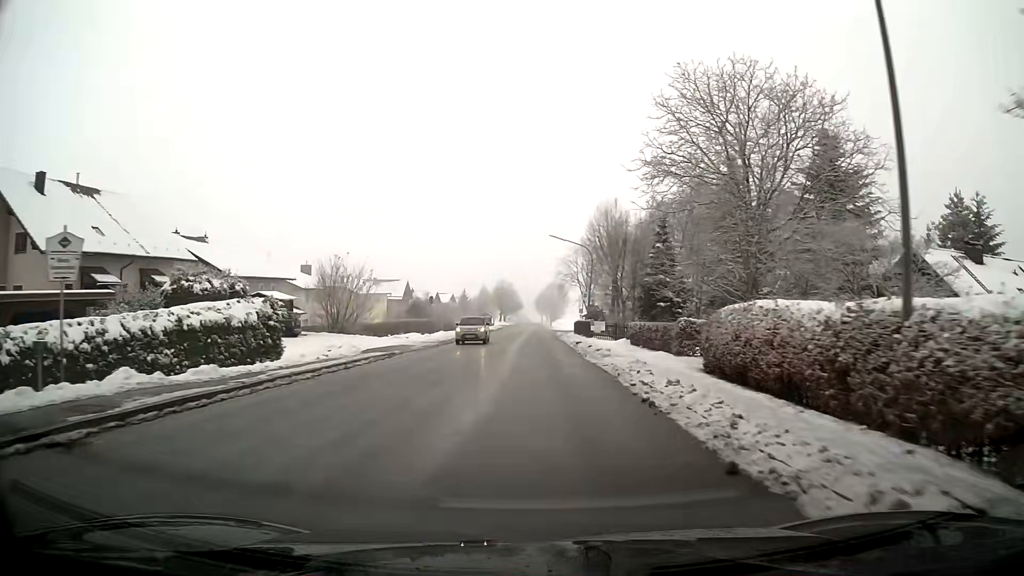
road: primary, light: Day
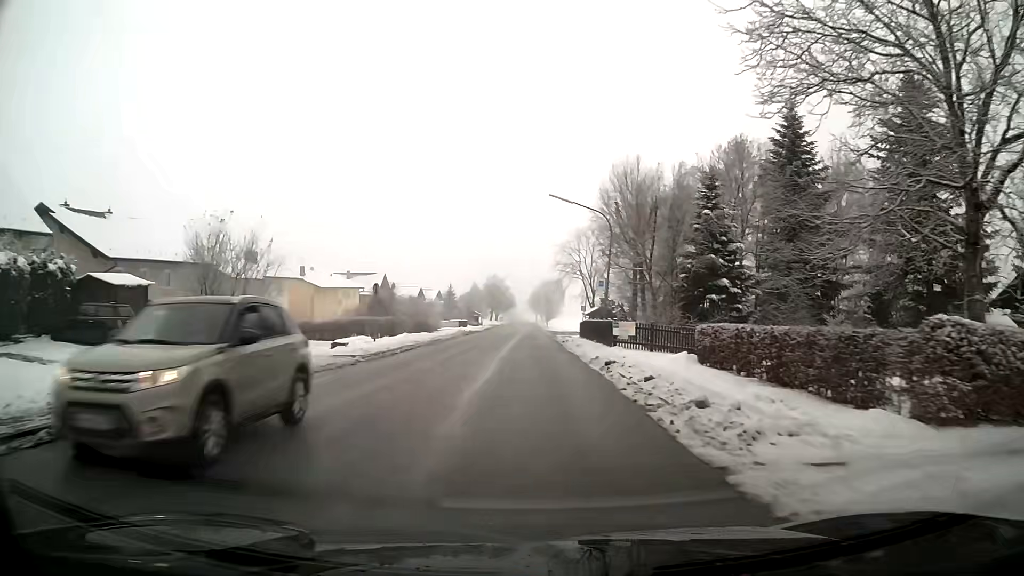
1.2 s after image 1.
(0.0, +16.1) m; 0°
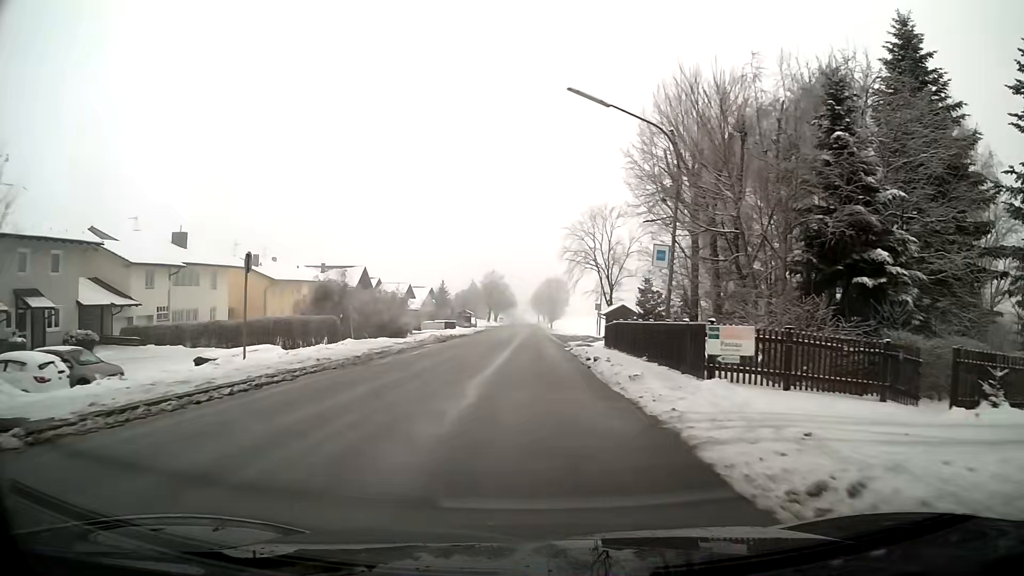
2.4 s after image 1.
(0.0, +16.3) m; 0°
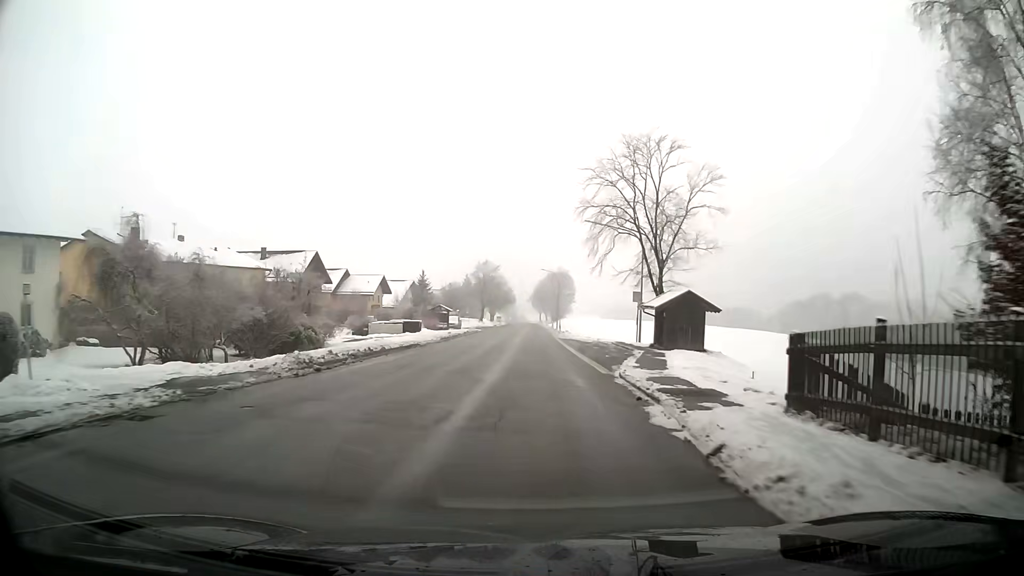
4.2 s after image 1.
(0.0, +24.8) m; 0°
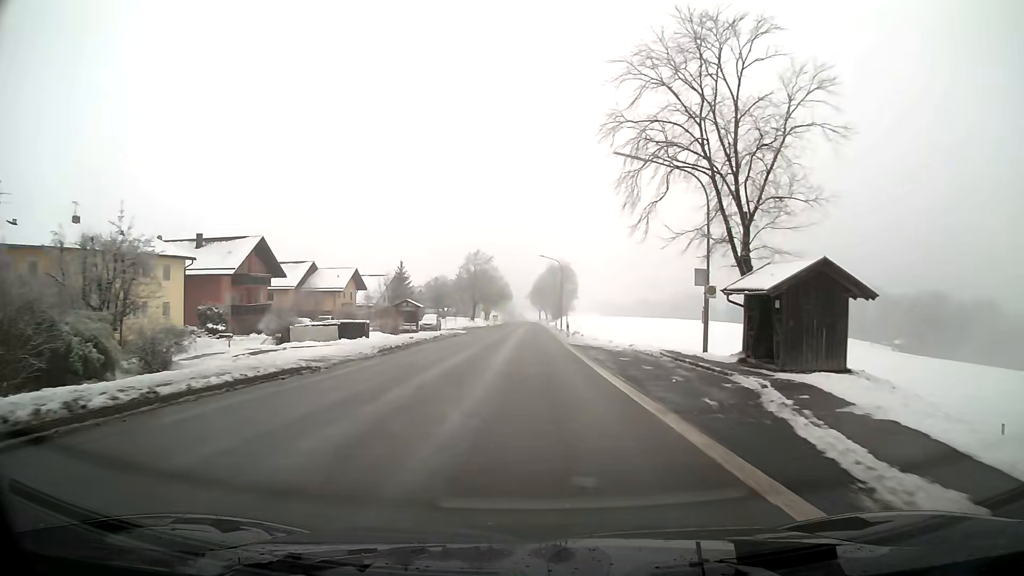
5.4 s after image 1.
(0.0, +16.7) m; 0°
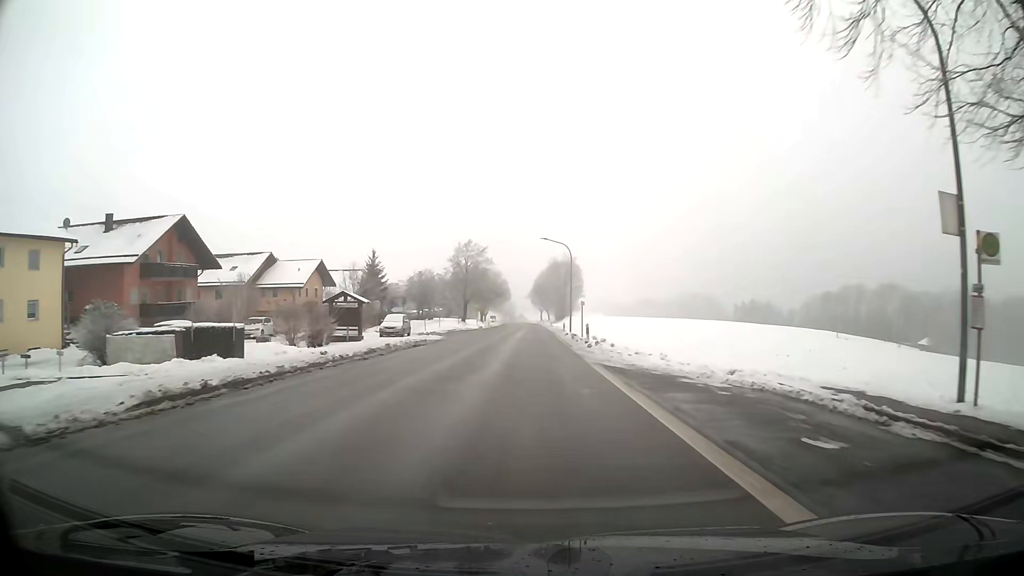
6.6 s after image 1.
(0.0, +16.5) m; 0°
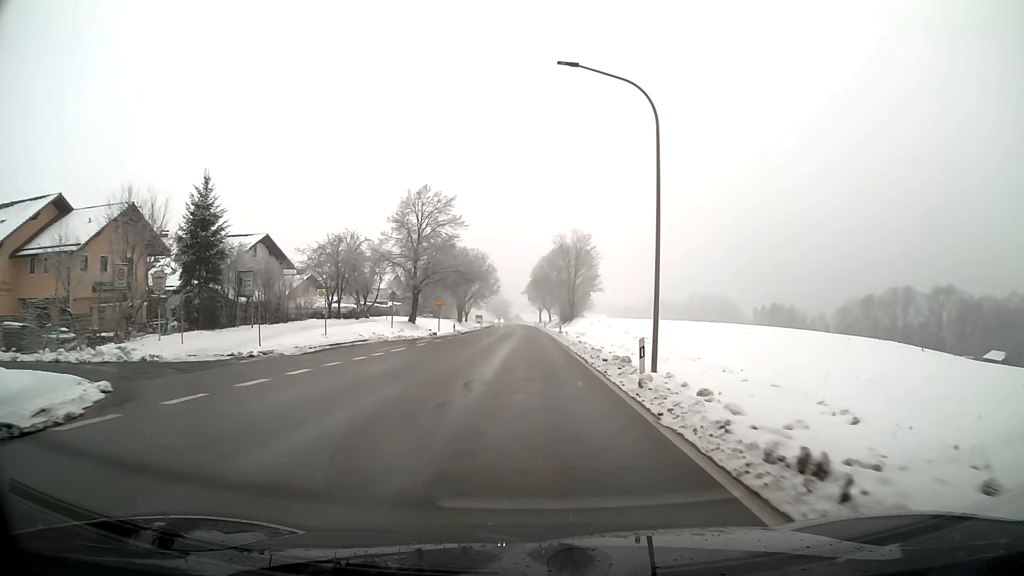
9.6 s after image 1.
(+0.1, +40.5) m; 0°
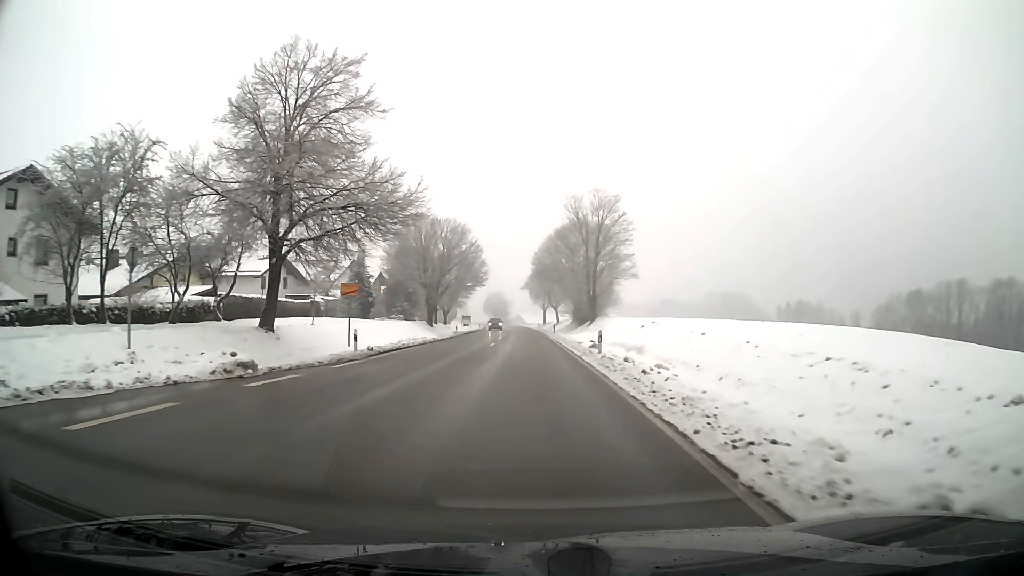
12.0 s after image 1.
(0.0, +32.9) m; 0°
